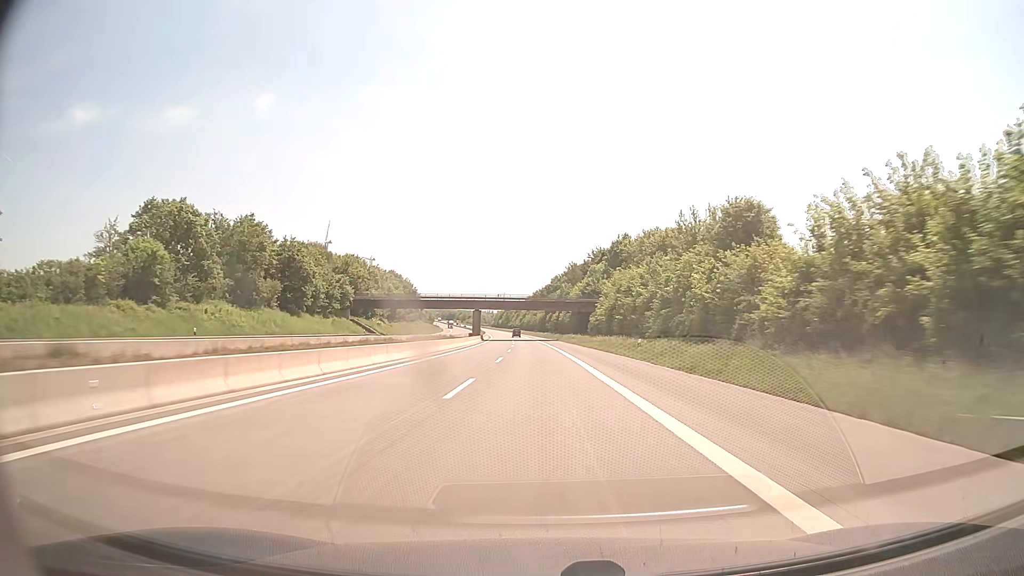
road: motorway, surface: asphalt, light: Day
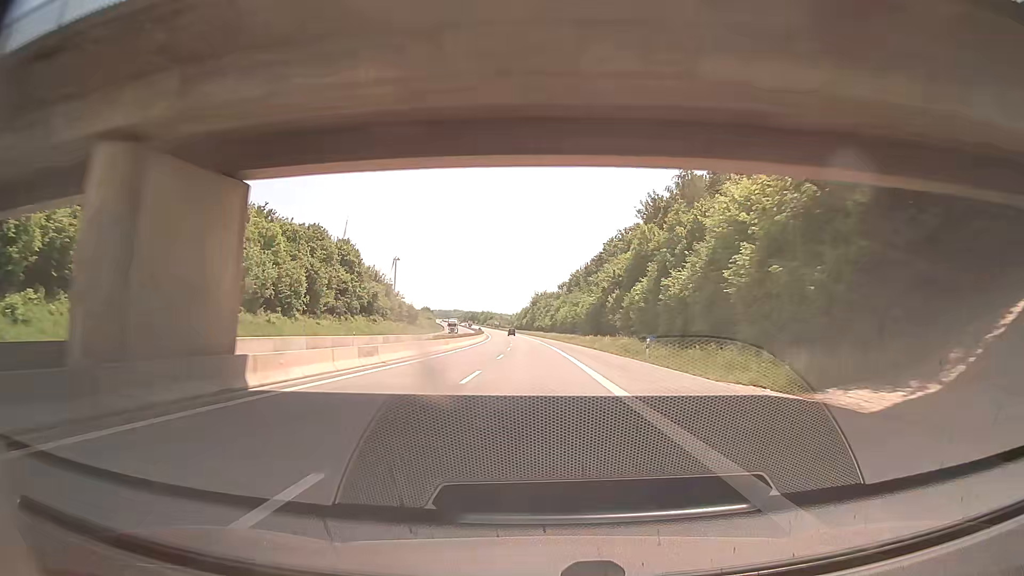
(-2.7, +103.7) m; -3°
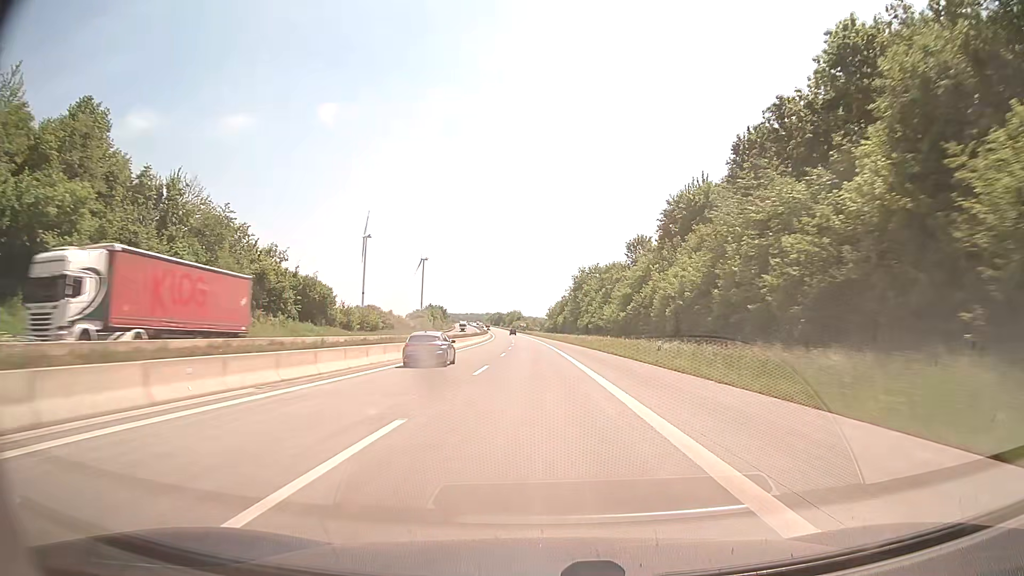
(-3.1, +103.7) m; -3°
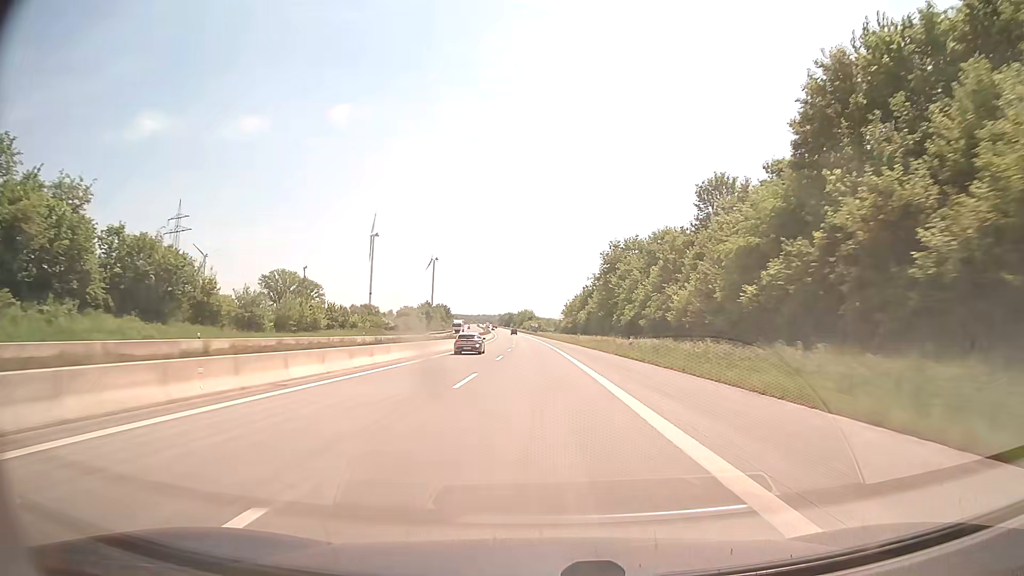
(-0.6, +41.5) m; -1°
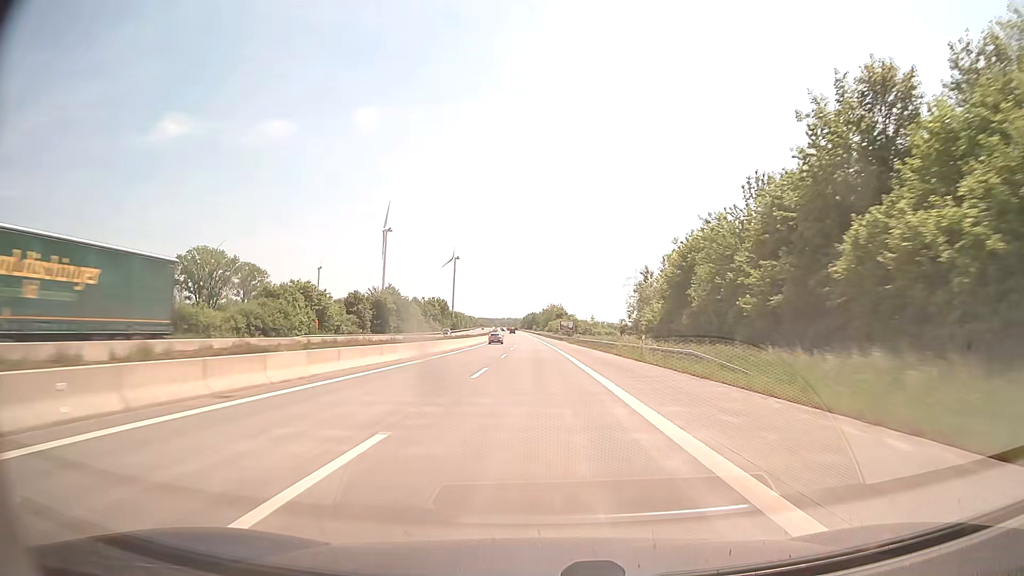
(-2.1, +103.8) m; -2°
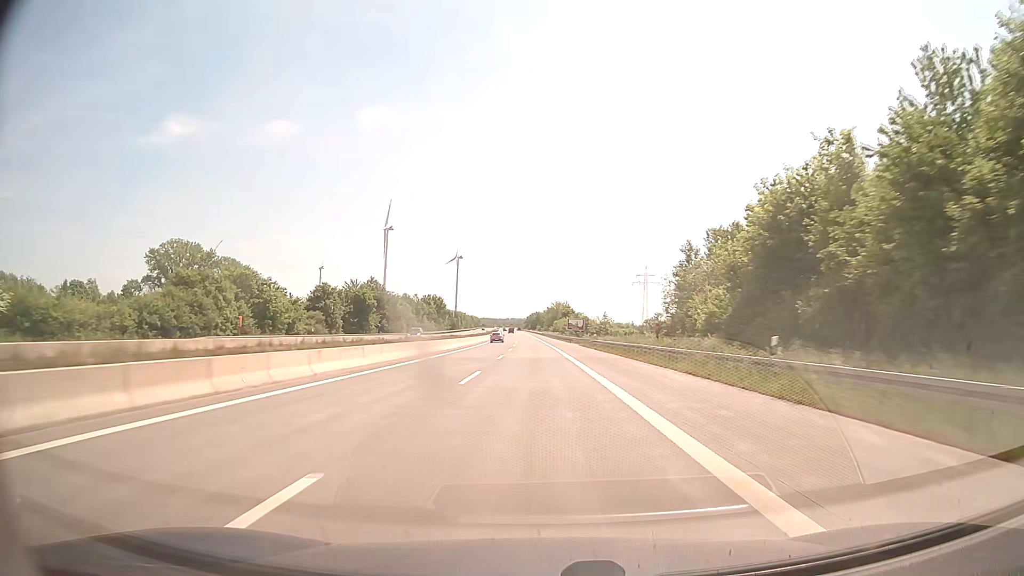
(0.0, +20.8) m; 0°
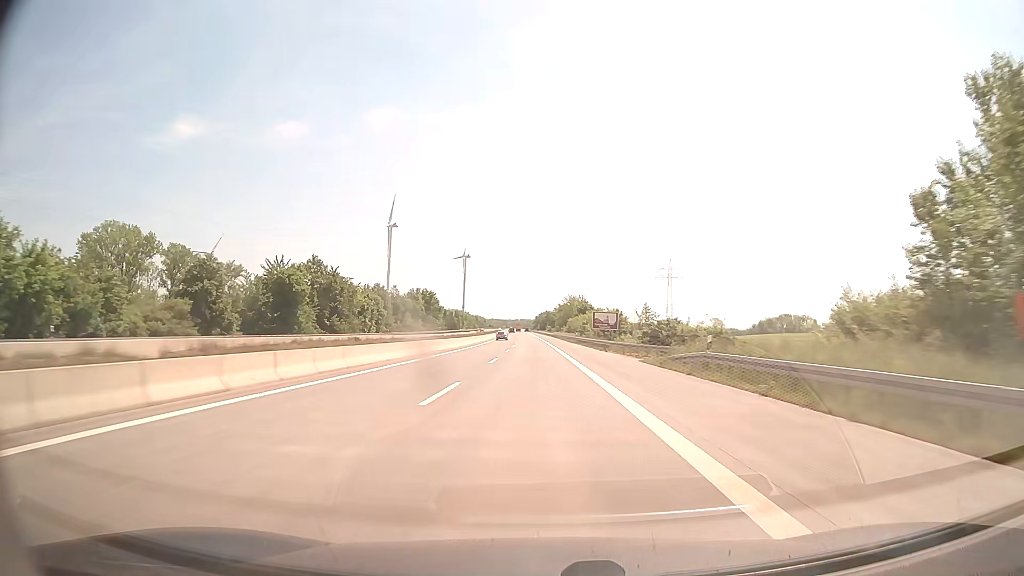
(-0.2, +41.5) m; -1°
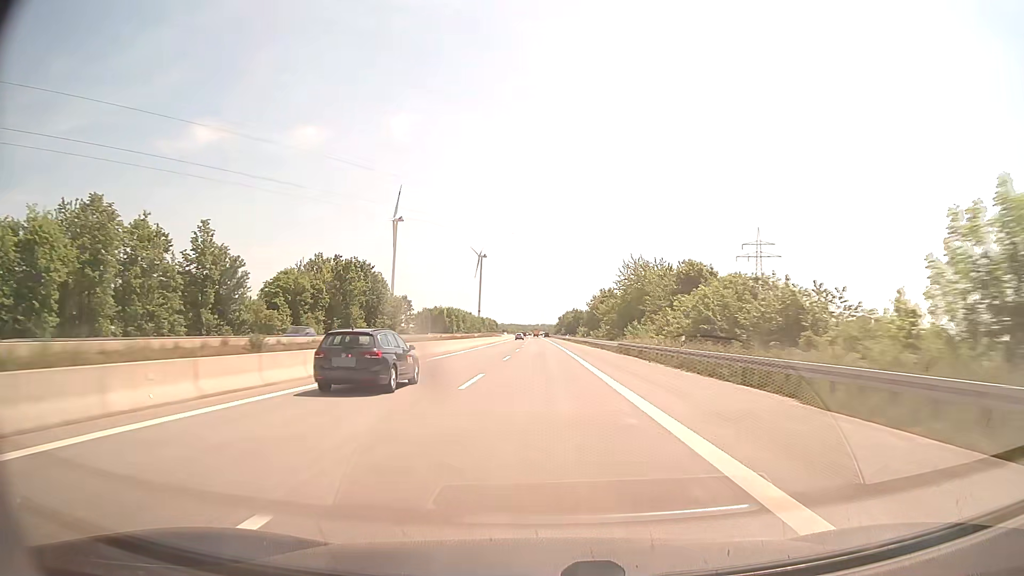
(-2.0, +103.7) m; -2°
(0, +10) (0, +20) (0, +30) (0, +40) (0, +50) (0, +60) (-1, +70) (-1, +80) (-1, +90) (-1, +100) m
